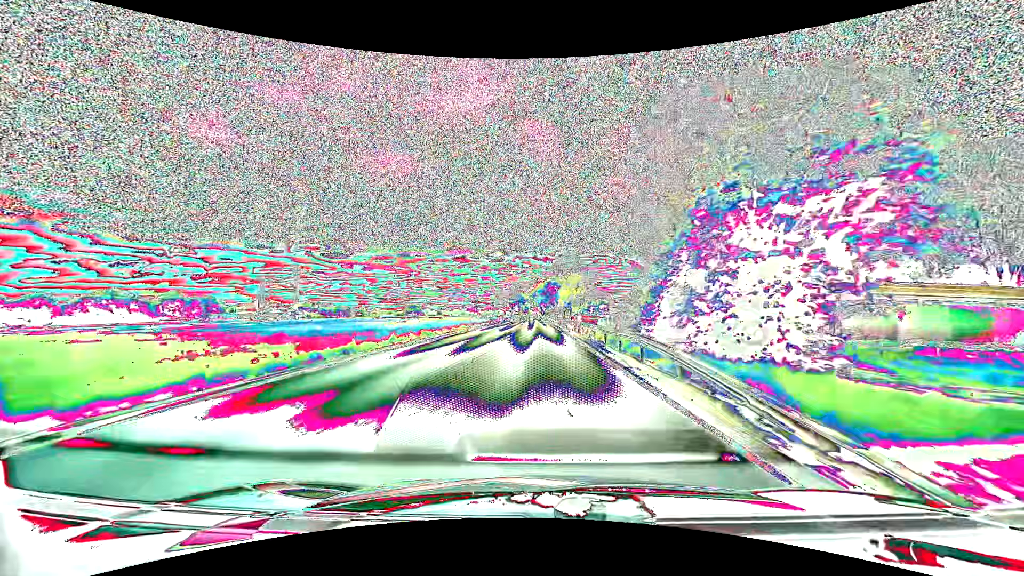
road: primary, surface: asphalt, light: Day
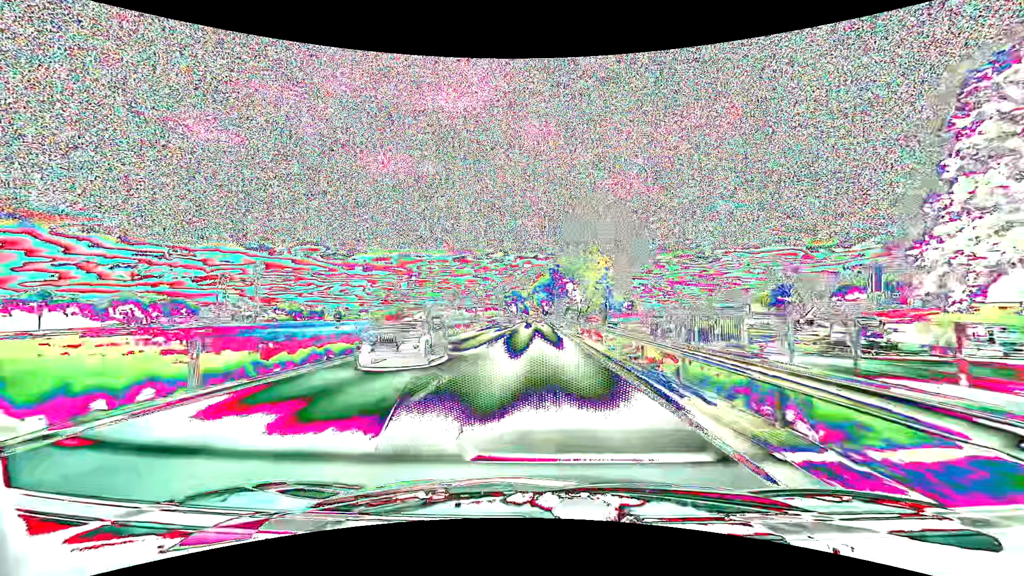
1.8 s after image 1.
(-0.1, +40.7) m; 0°
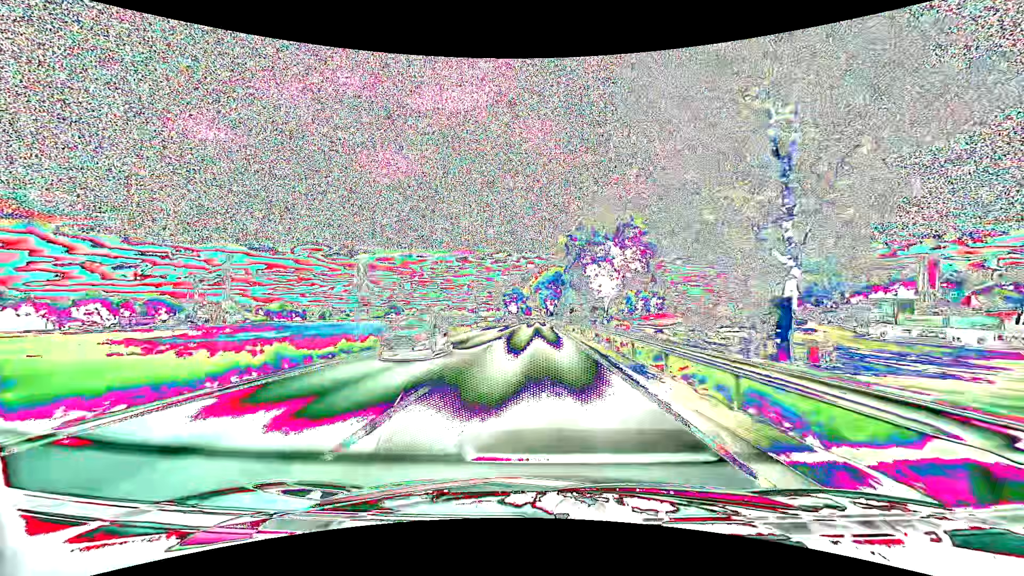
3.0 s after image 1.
(-0.1, +27.0) m; 0°
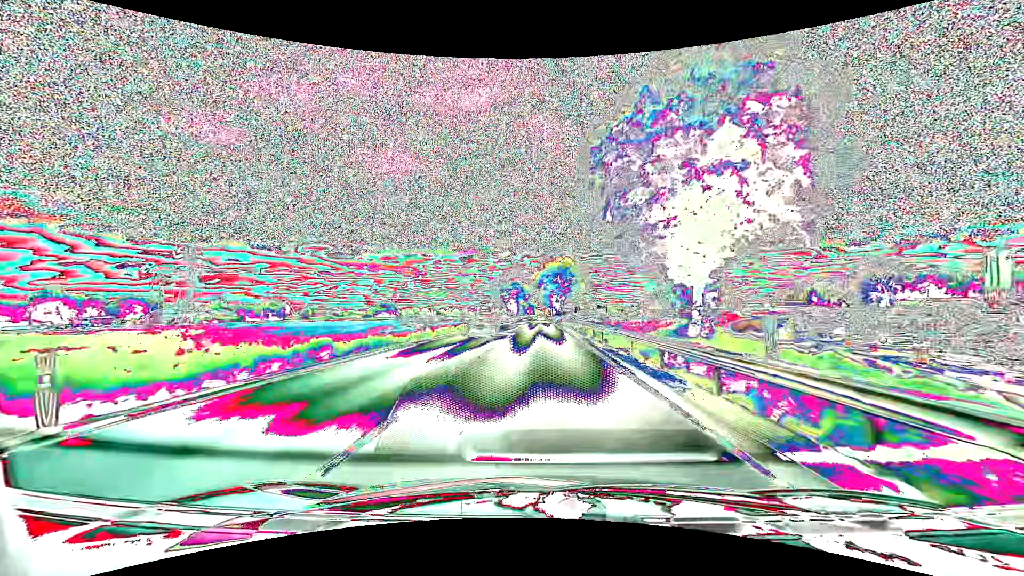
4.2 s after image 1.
(-0.1, +26.8) m; 0°
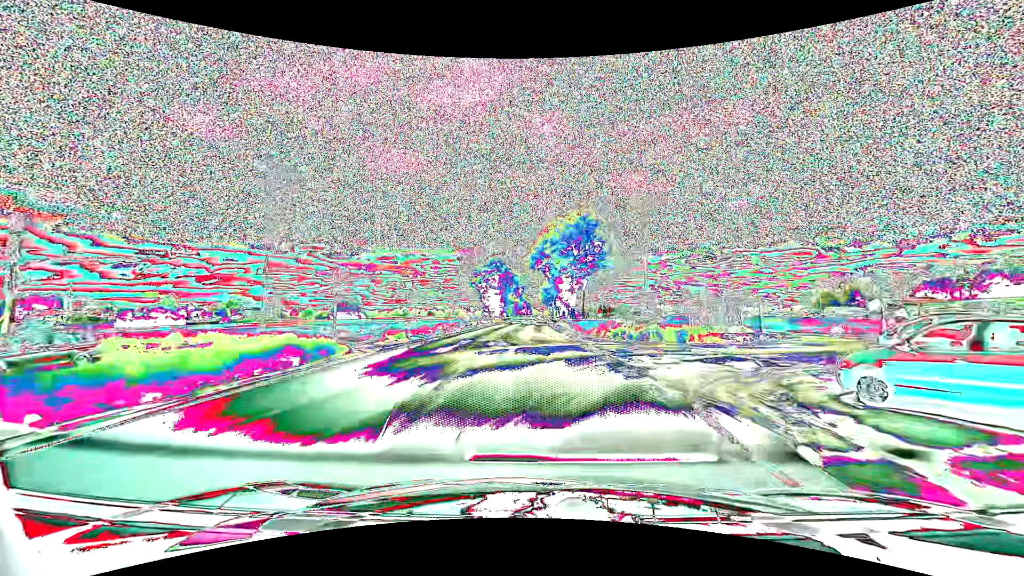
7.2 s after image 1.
(0.0, +66.6) m; 0°
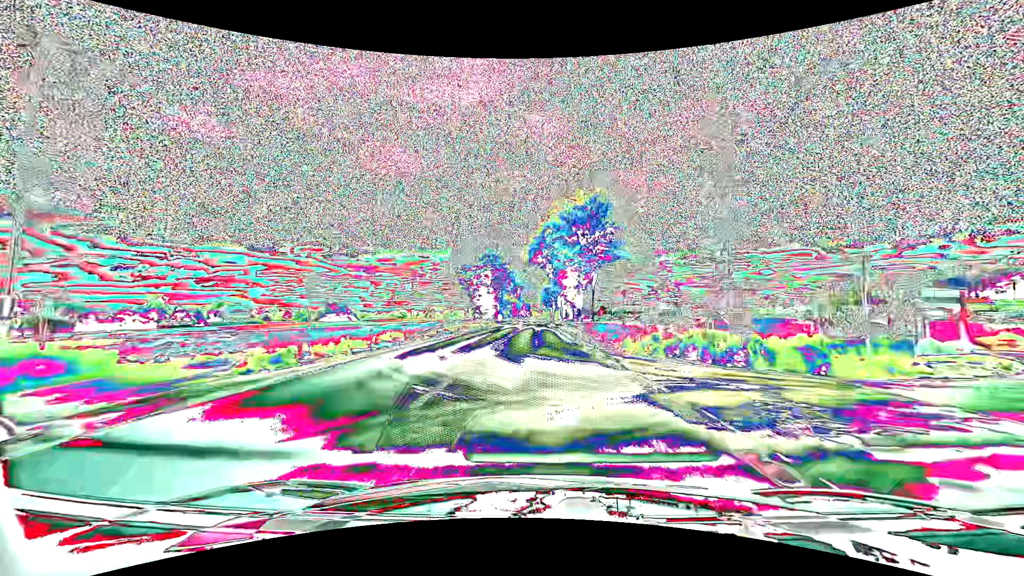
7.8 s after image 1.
(0.0, +13.2) m; 0°
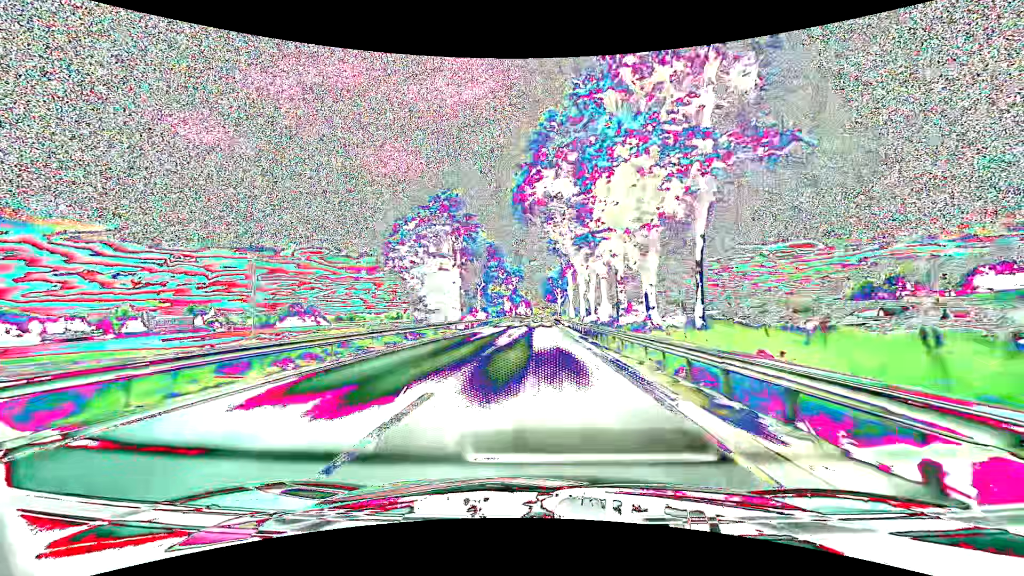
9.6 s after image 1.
(0.0, +39.5) m; 0°
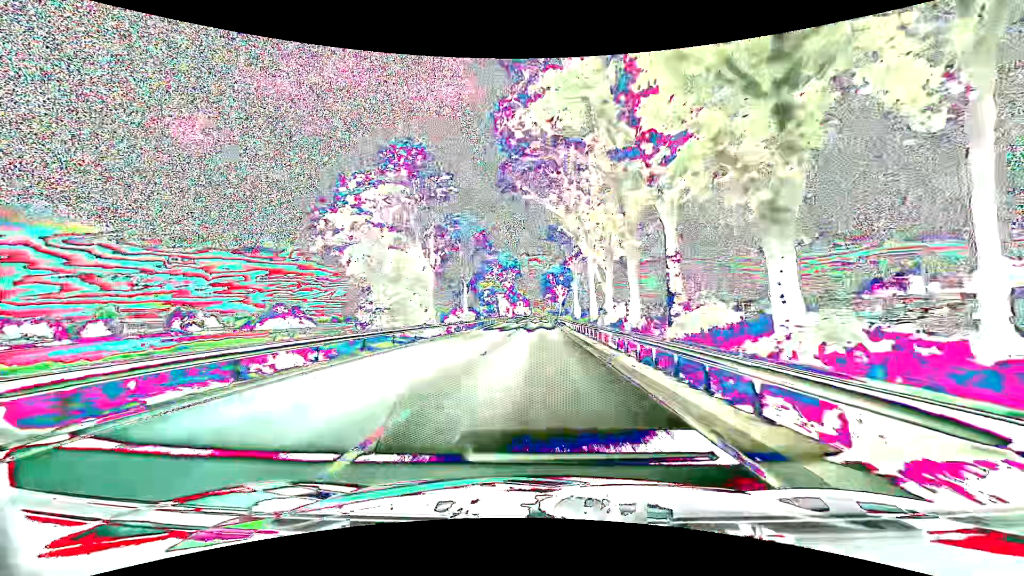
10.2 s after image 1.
(0.0, +13.1) m; 0°
